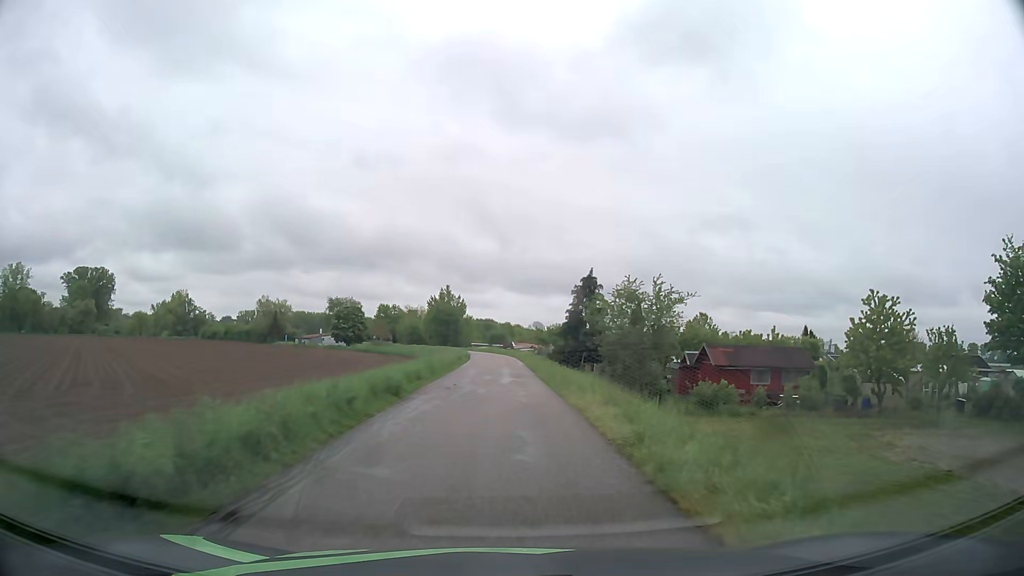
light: Day
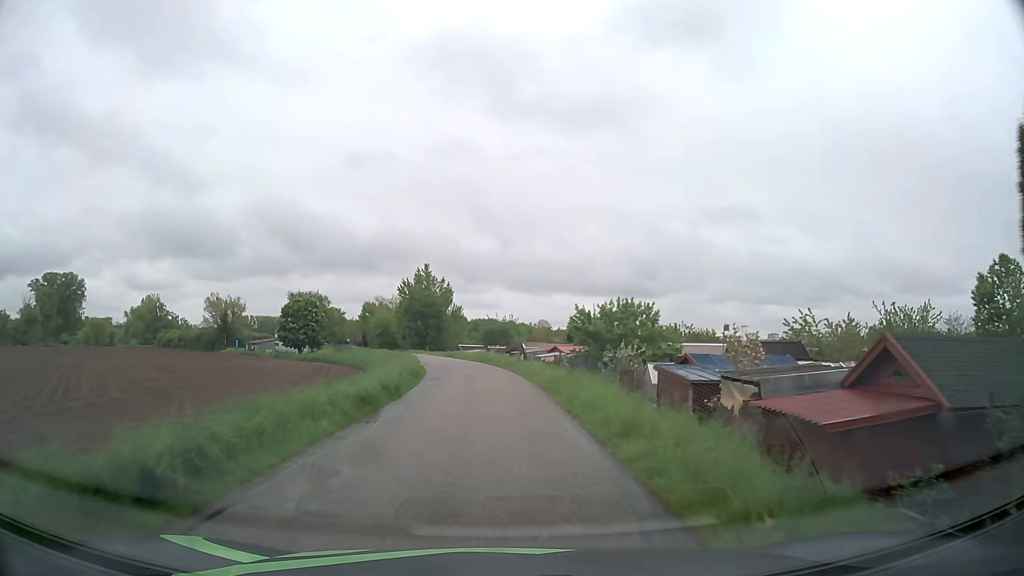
(-0.1, +39.1) m; 0°
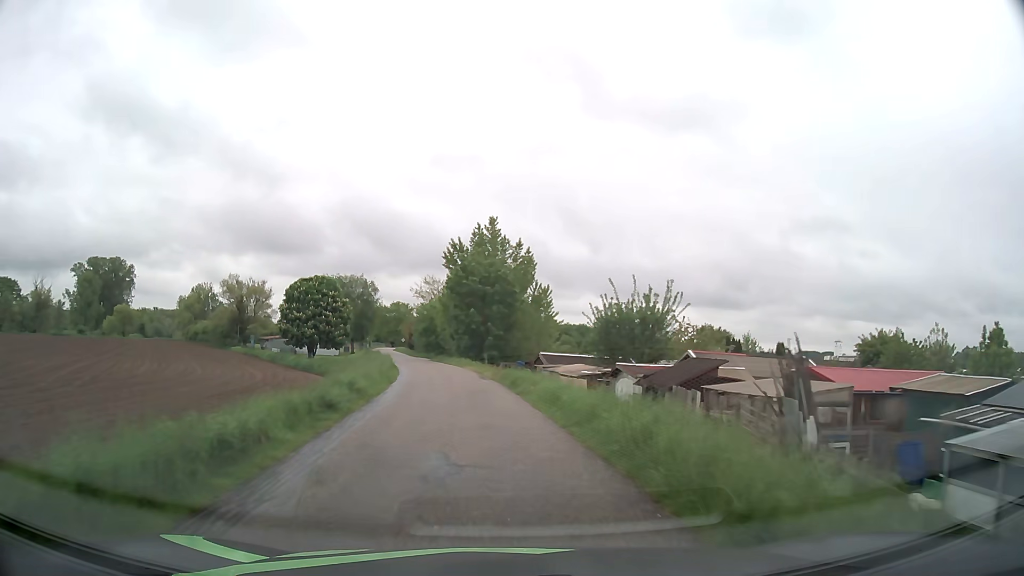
(-1.9, +37.6) m; -7°
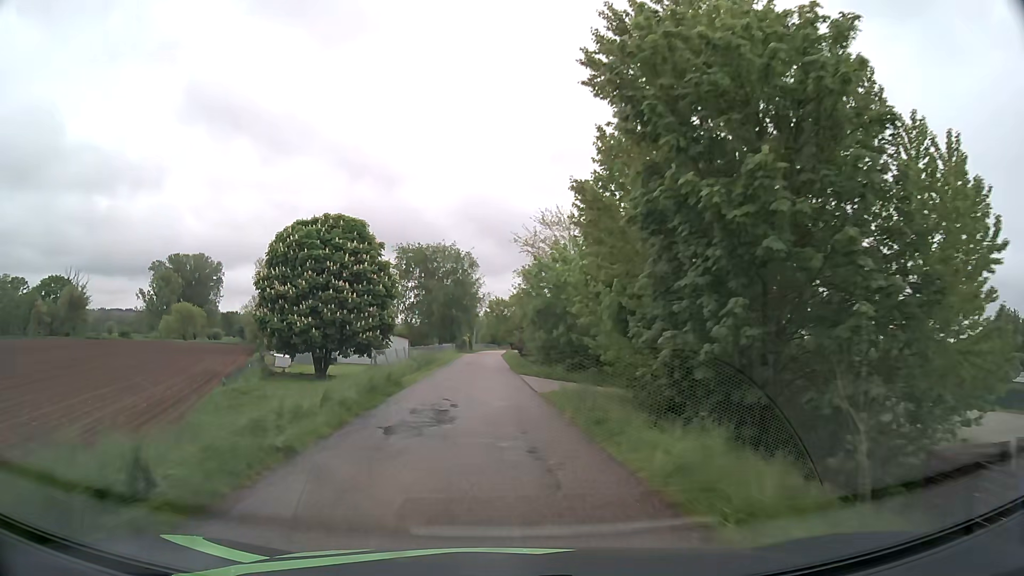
(-4.0, +40.5) m; -11°
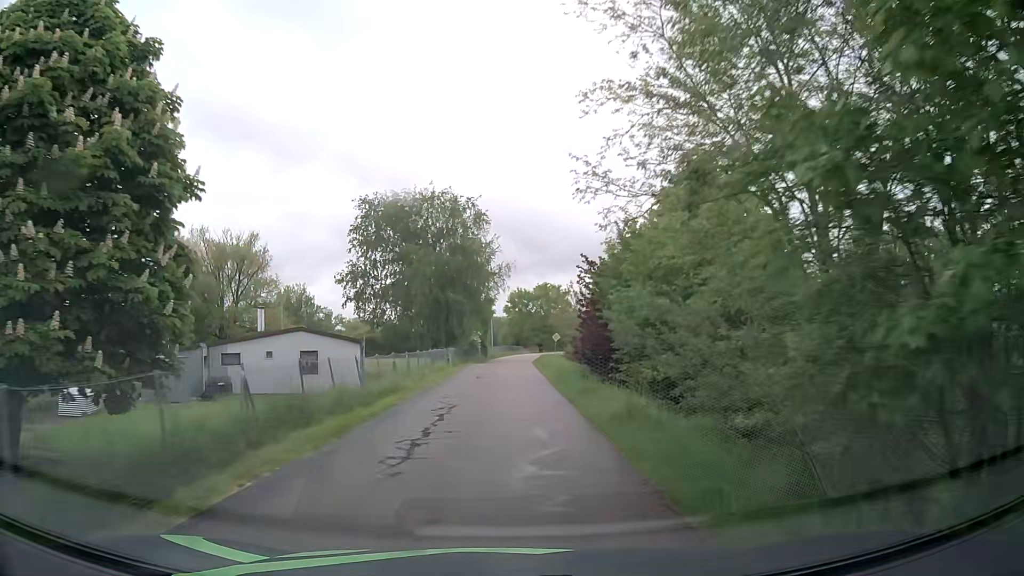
(-0.7, +30.6) m; -2°
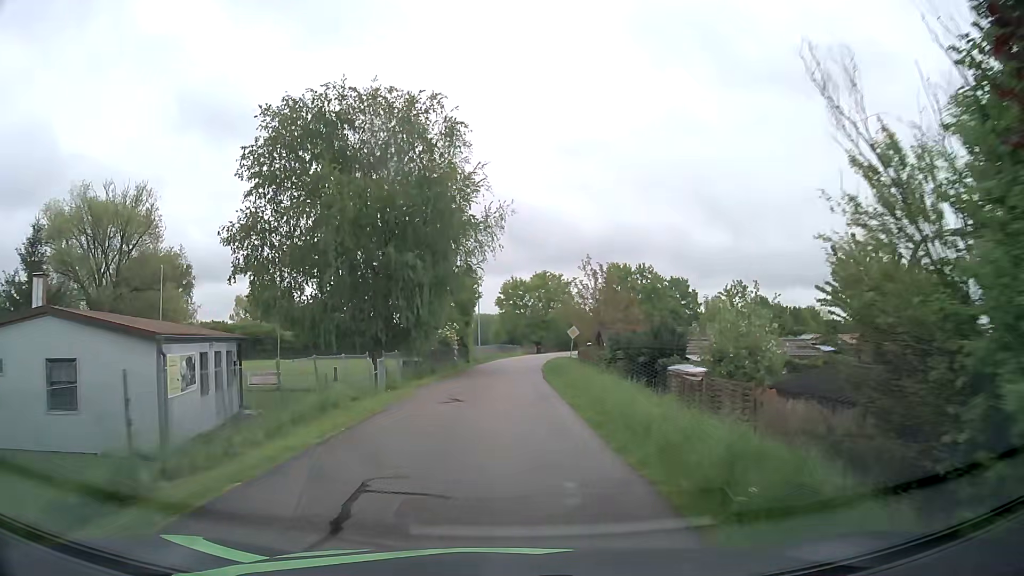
(+0.1, +20.5) m; 0°
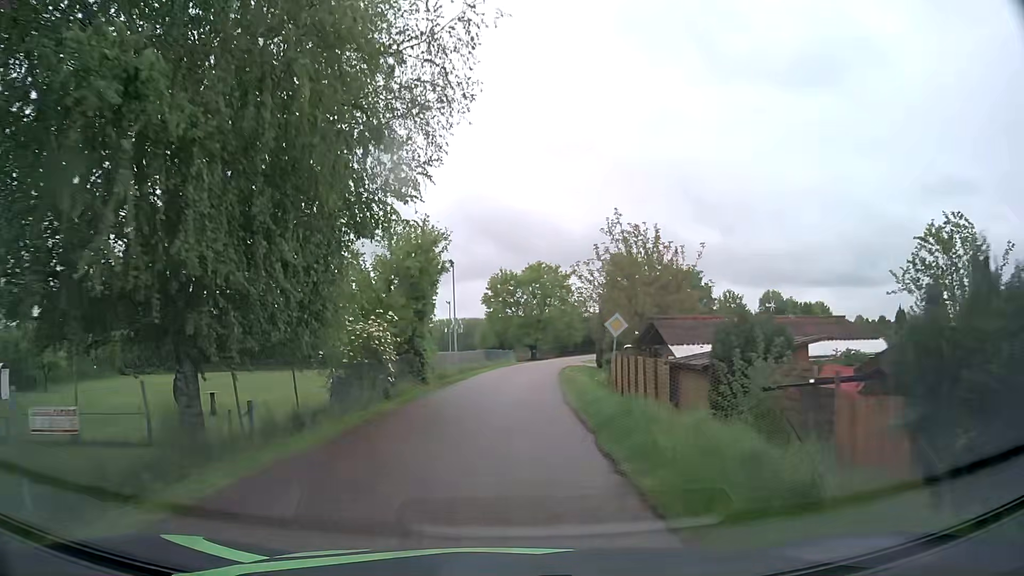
(+0.3, +18.5) m; +1°
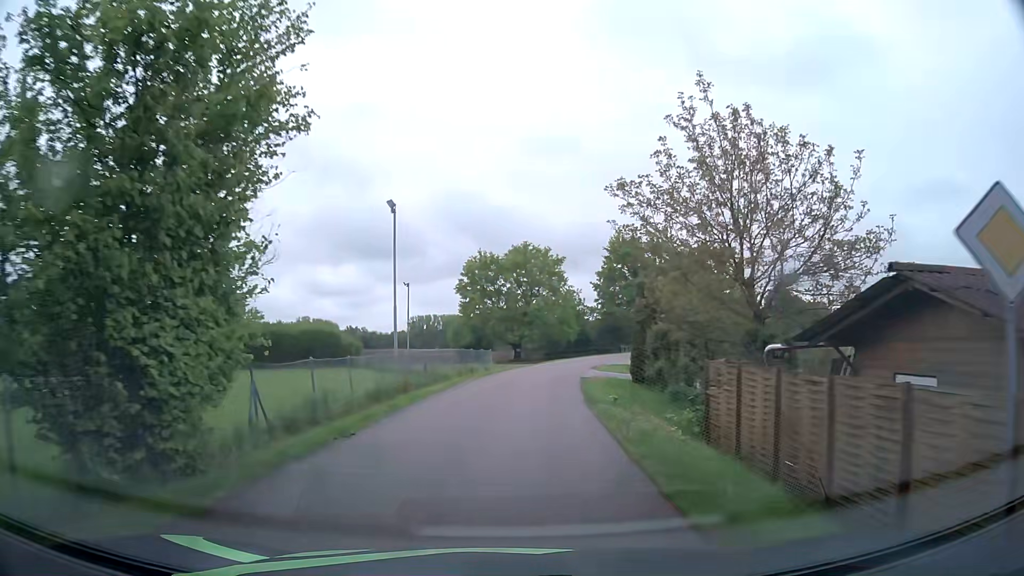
(+0.3, +17.9) m; +2°
(0, +10) (+1, +20) (+2, +30) (+3, +40) (+8, +48) (+17, +44) (+23, +36) (+29, +28) (+35, +20) (+41, +12) m
